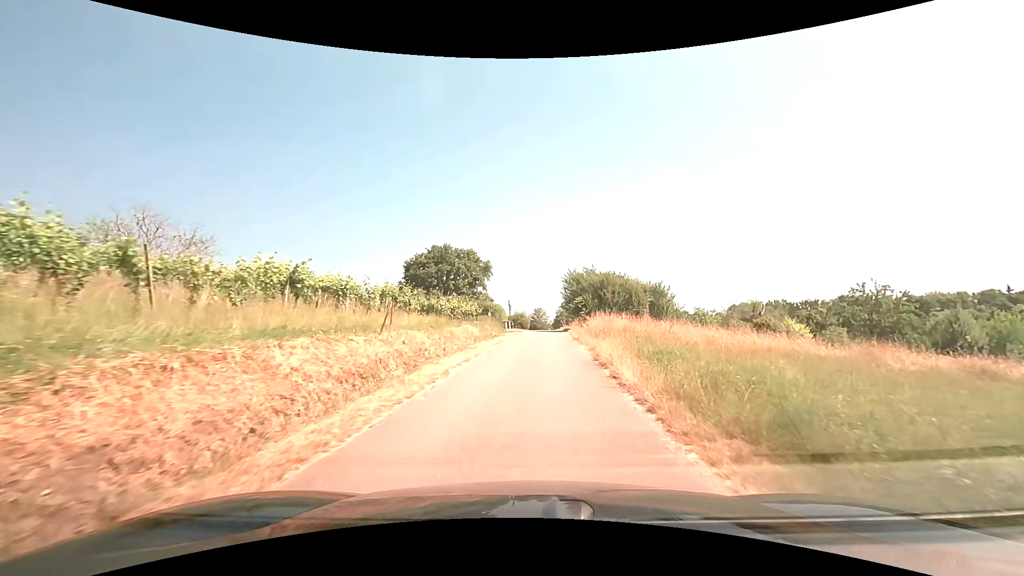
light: Day
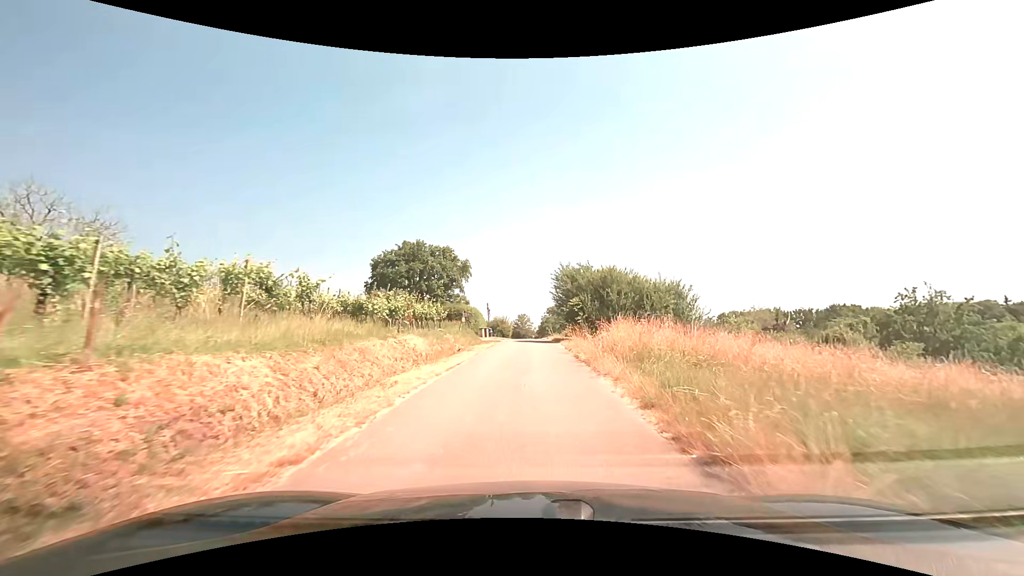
(+0.1, +10.0) m; +2°
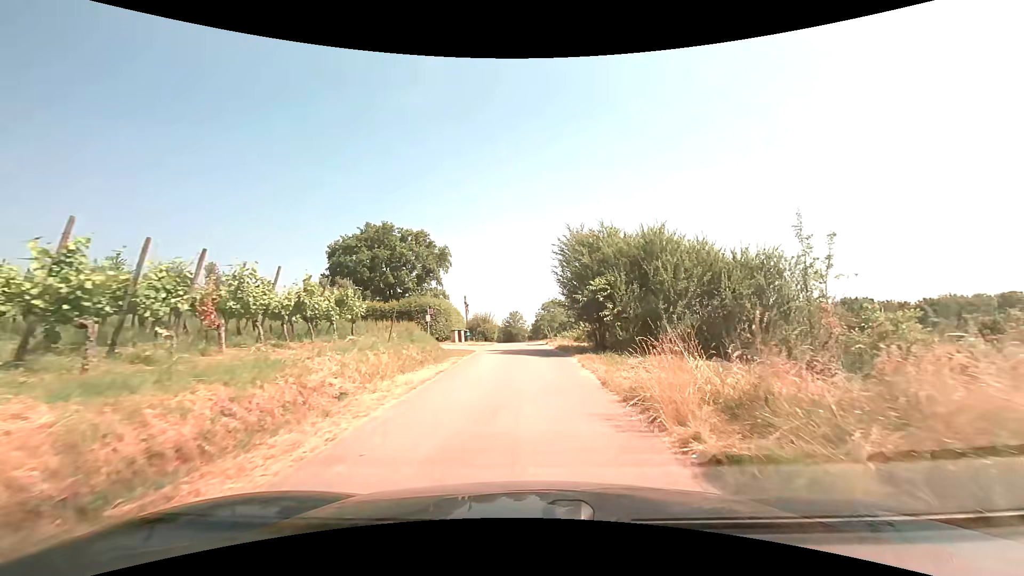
(+0.2, +14.2) m; +1°
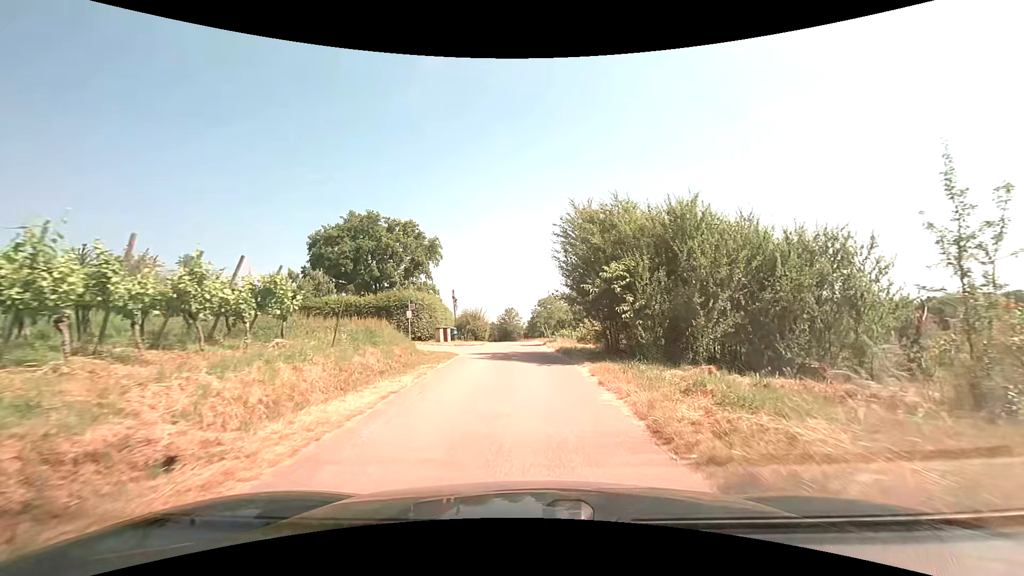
(0.0, +4.4) m; +1°
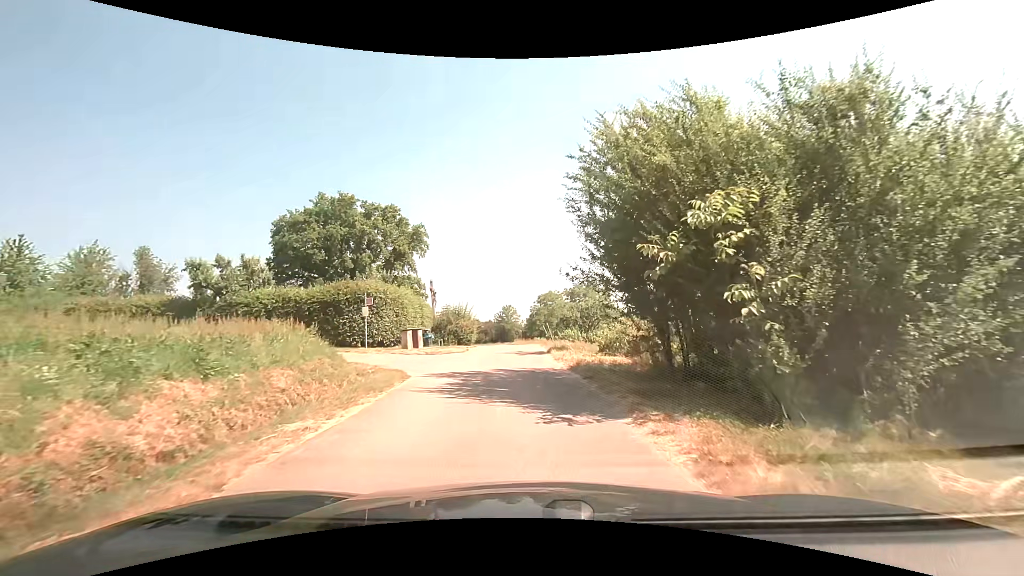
(0.0, +7.9) m; 0°
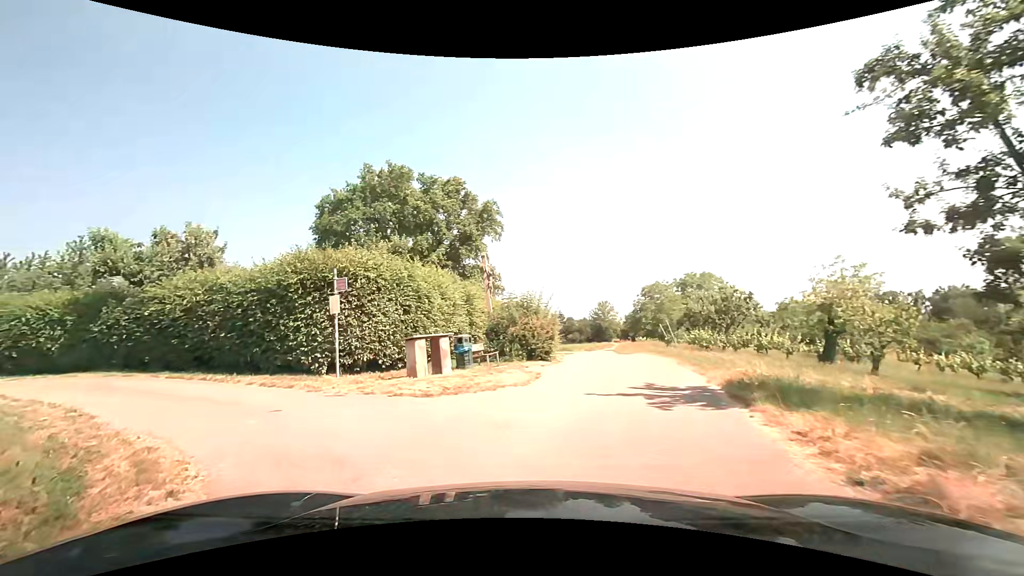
(-0.5, +12.0) m; -11°
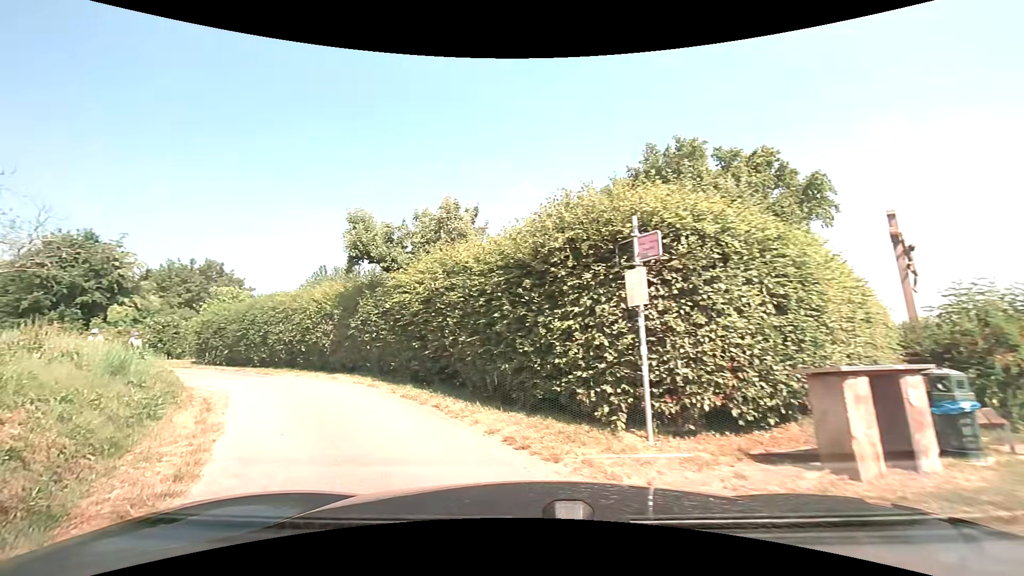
(-1.8, +6.4) m; -31°
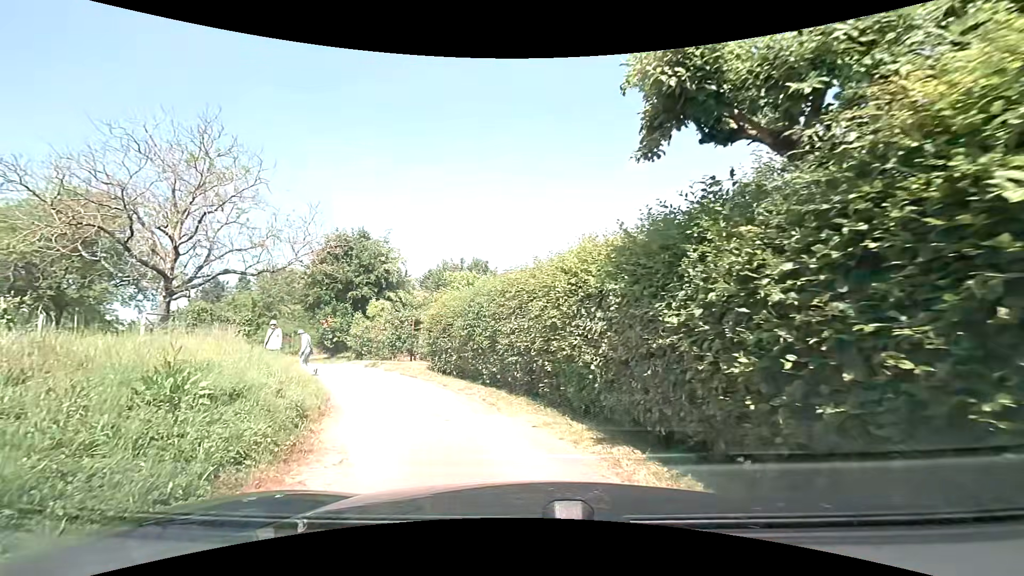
(-2.7, +8.9) m; -28°
